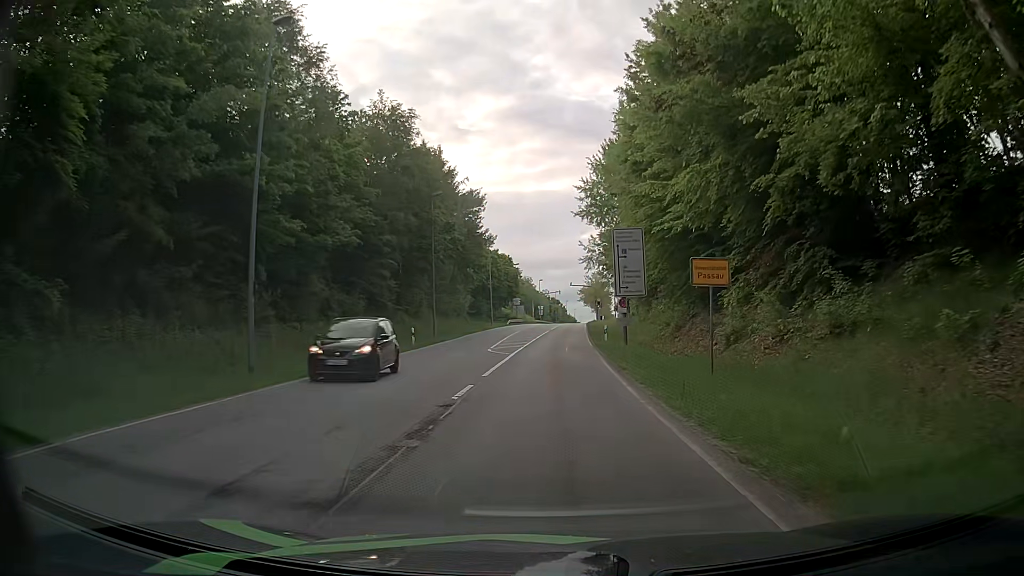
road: secondary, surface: asphalt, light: Day
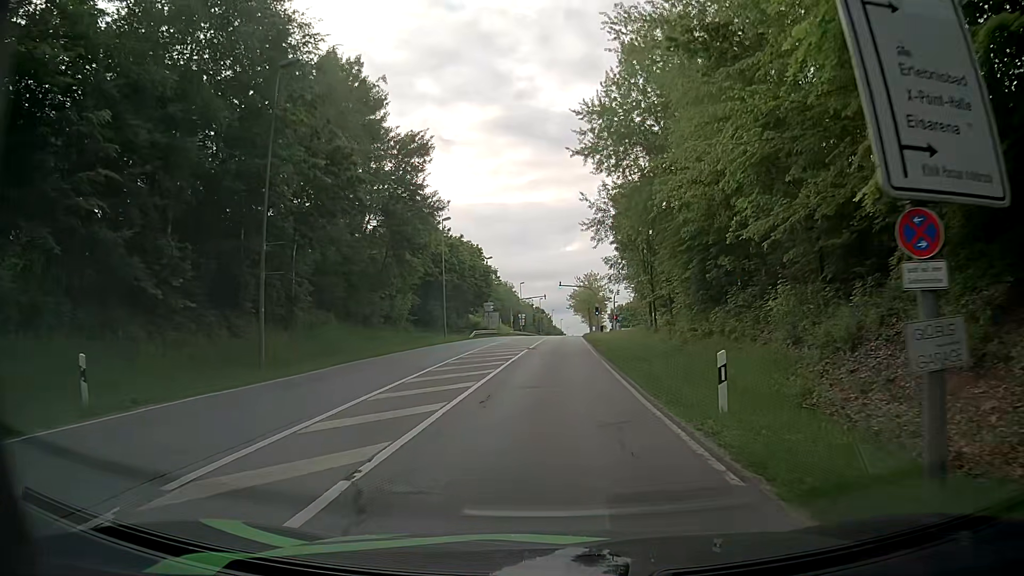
(+0.4, +26.9) m; +2°
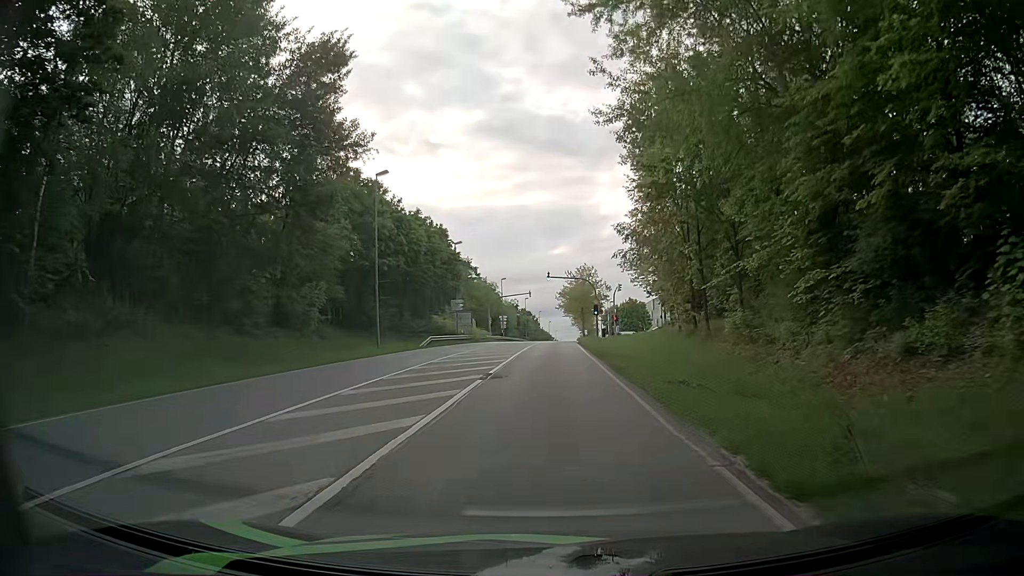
(+0.2, +18.6) m; +1°
(0, +10) (0, +20) (0, +30) (0, +40) (+1, +50) (+1, +60) (+4, +69) (+13, +73) (+23, +73) (+33, +71) m
